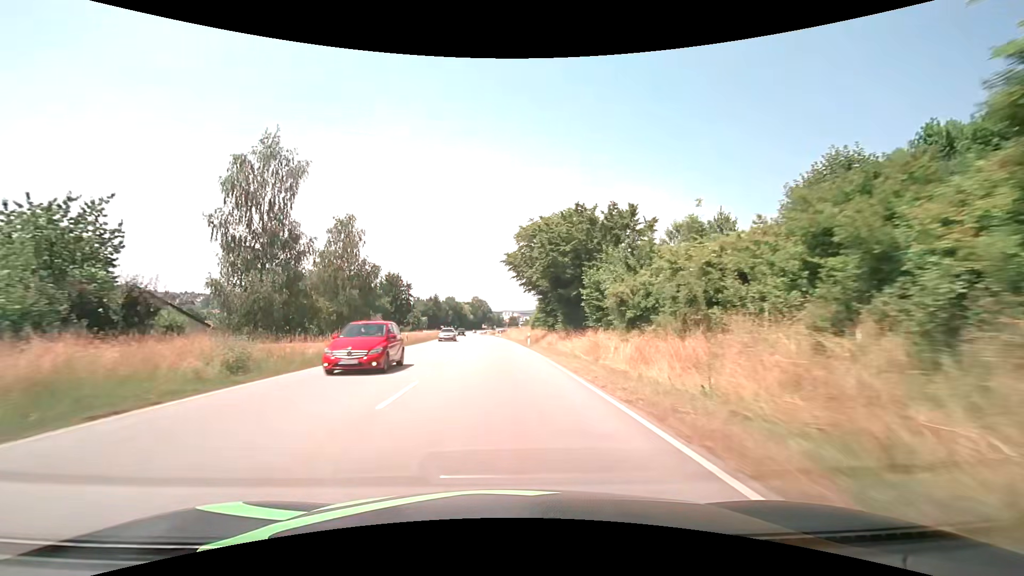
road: primary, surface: asphalt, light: Day
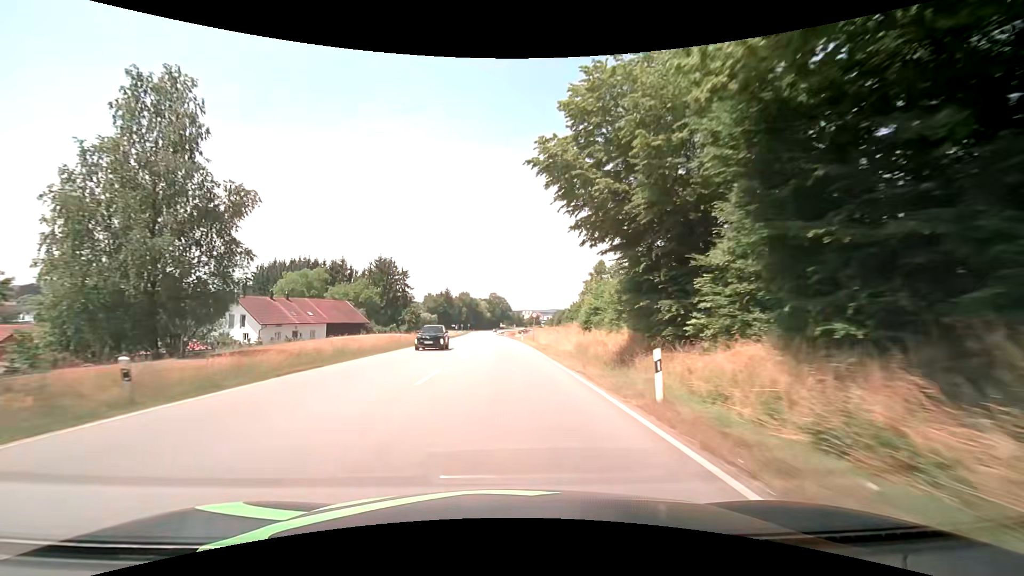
(-0.7, +32.2) m; -2°
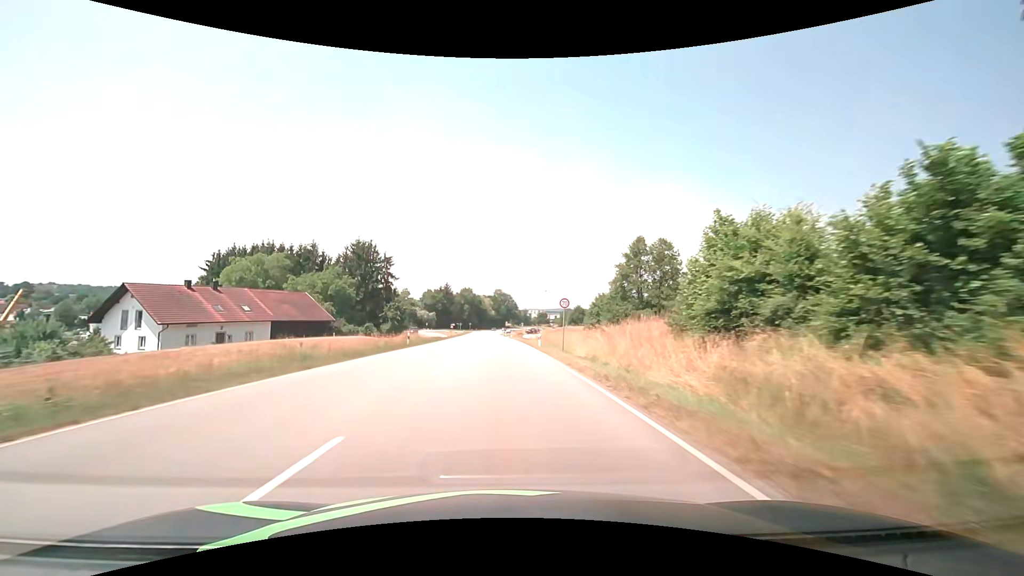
(-0.1, +21.6) m; -1°
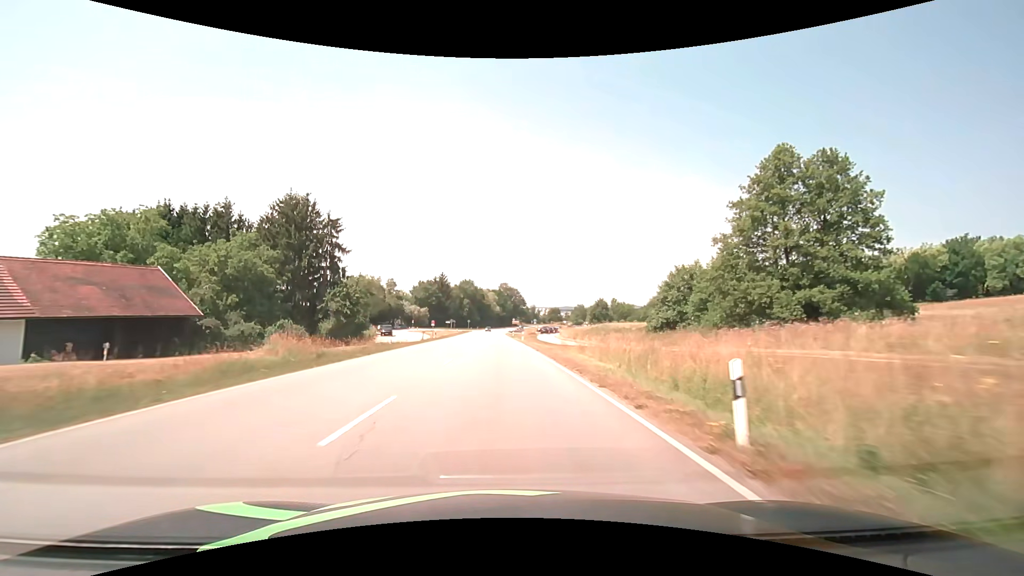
(-0.1, +32.2) m; -1°
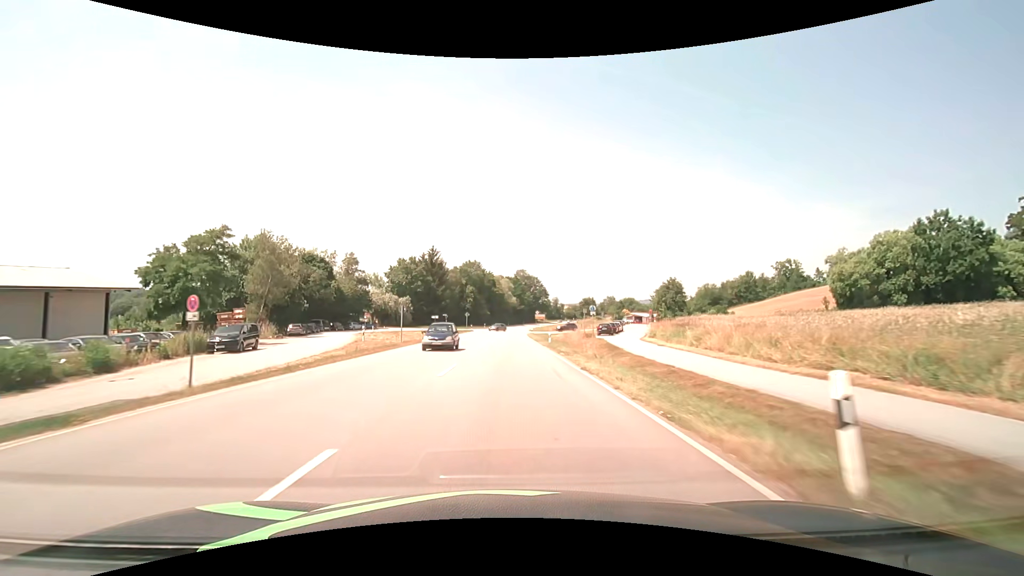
(-0.9, +51.9) m; -2°
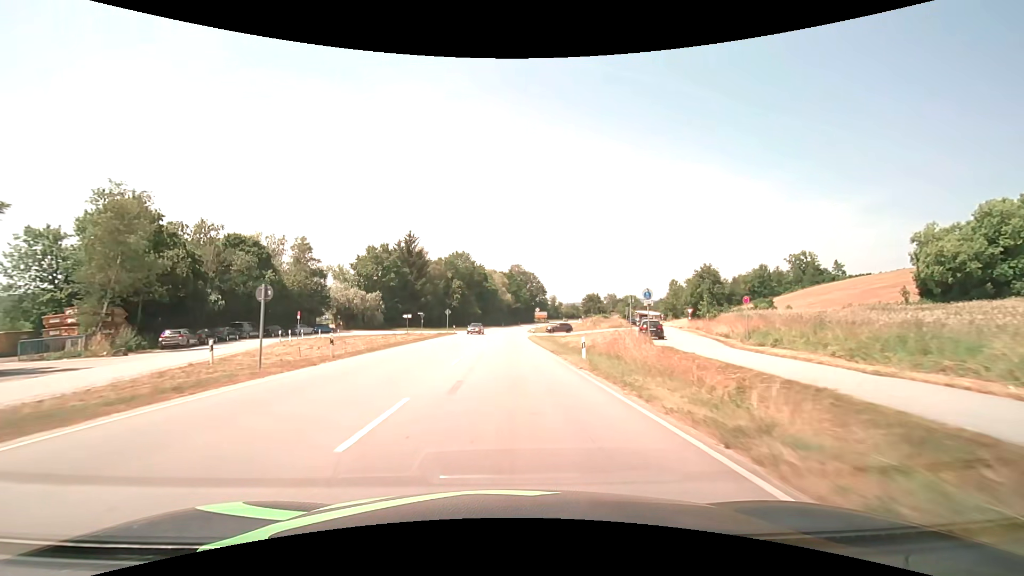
(+0.1, +20.0) m; +1°
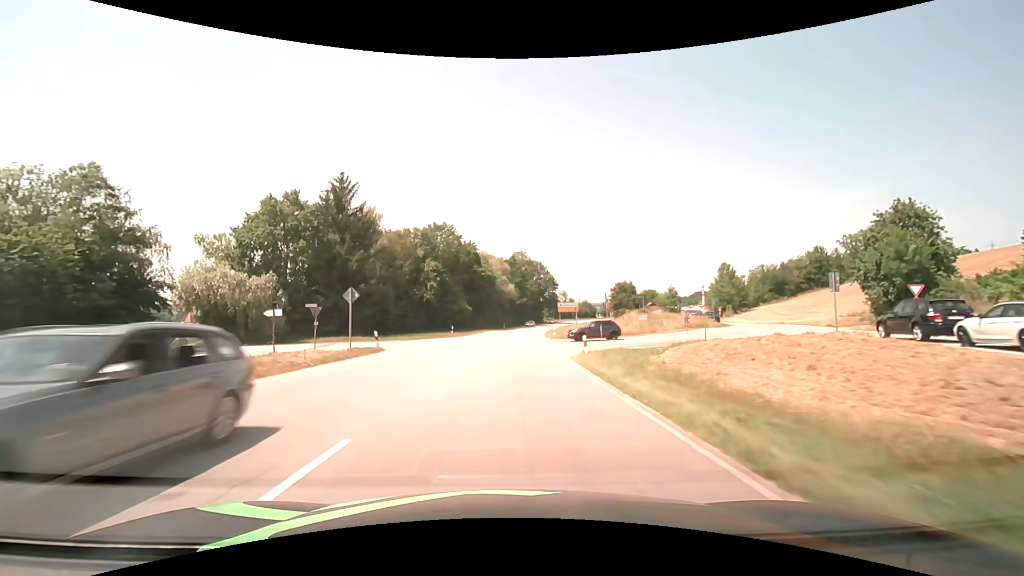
(0.0, +39.2) m; 0°
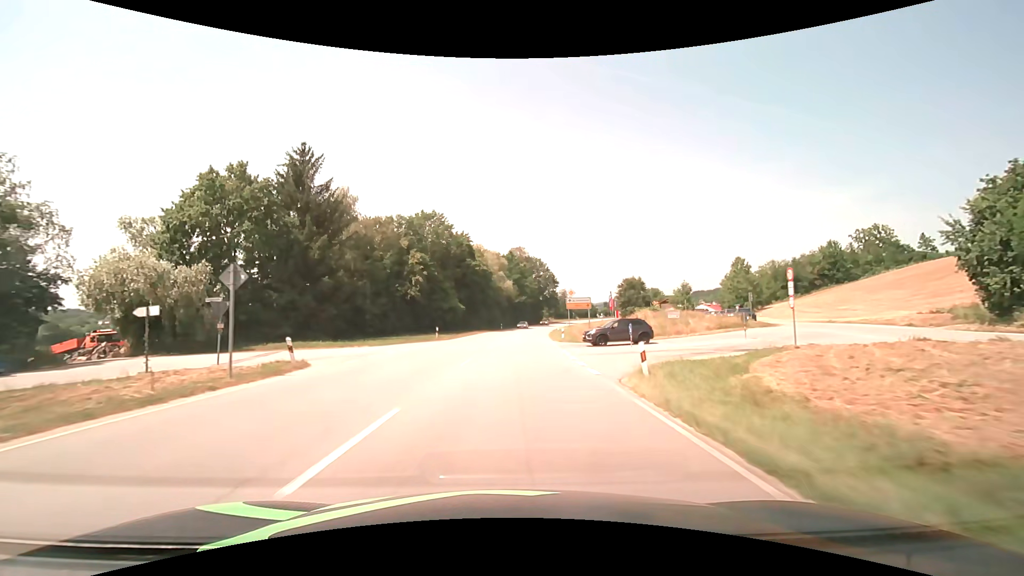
(0.0, +9.8) m; 0°
(0, +10) (0, +20) (+1, +30) (+1, +40) (+2, +50) (+3, +60) (+4, +70) (+5, +80) (+6, +90) (+8, +100) m
